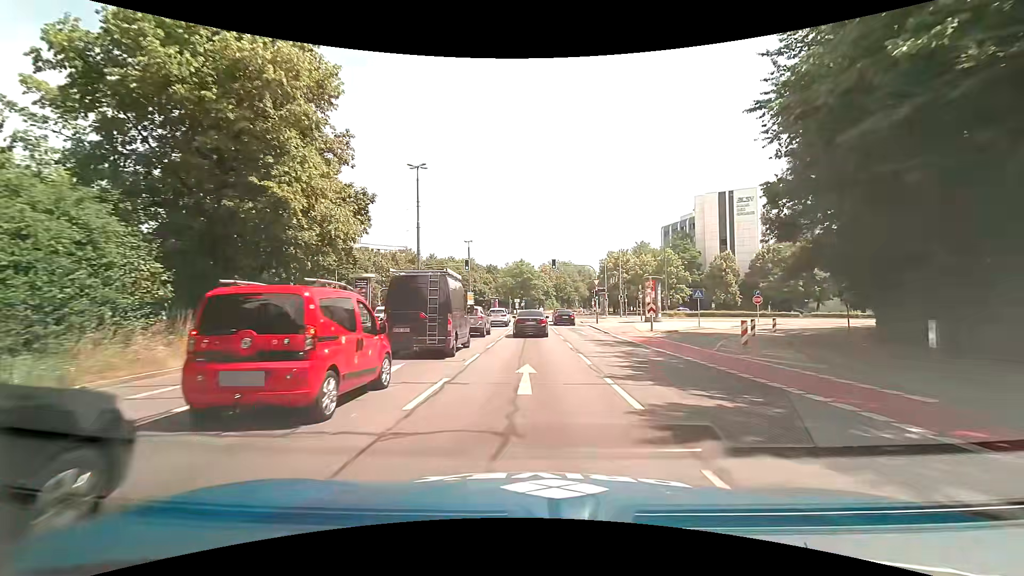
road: primary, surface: asphalt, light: Day
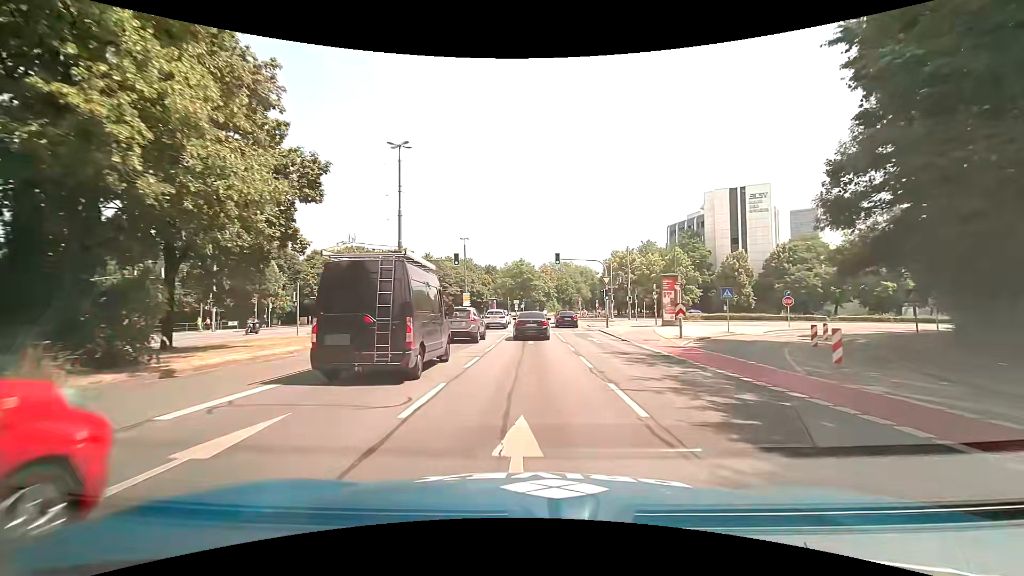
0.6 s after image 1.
(+0.1, +6.3) m; +1°
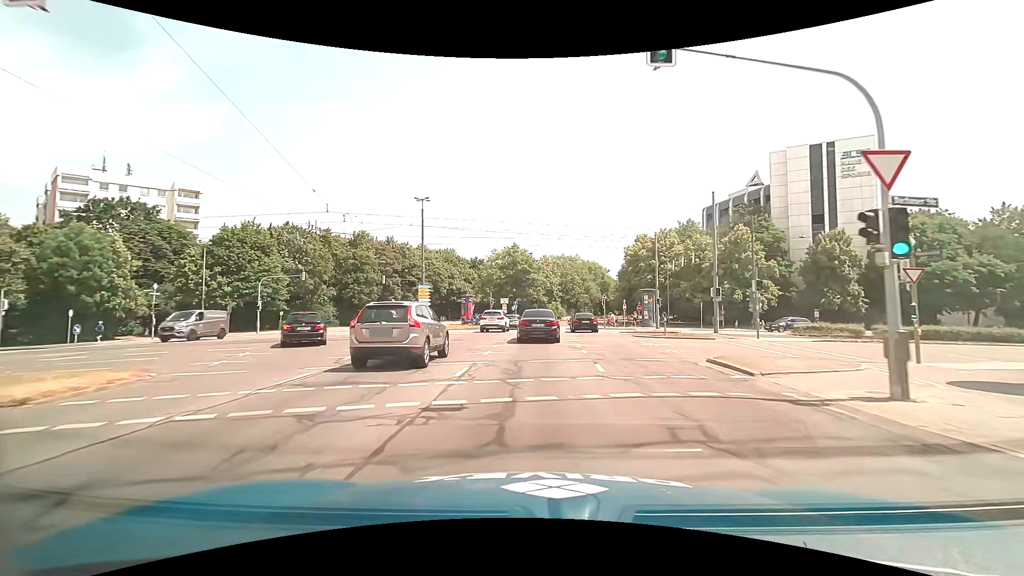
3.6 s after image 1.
(+0.1, +32.9) m; 0°
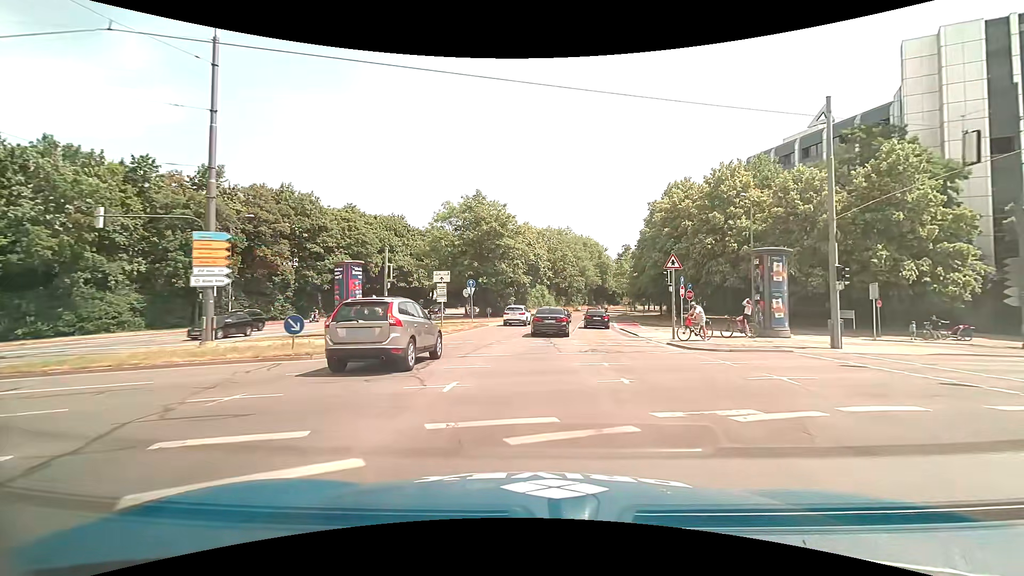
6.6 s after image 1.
(+0.8, +34.0) m; +3°
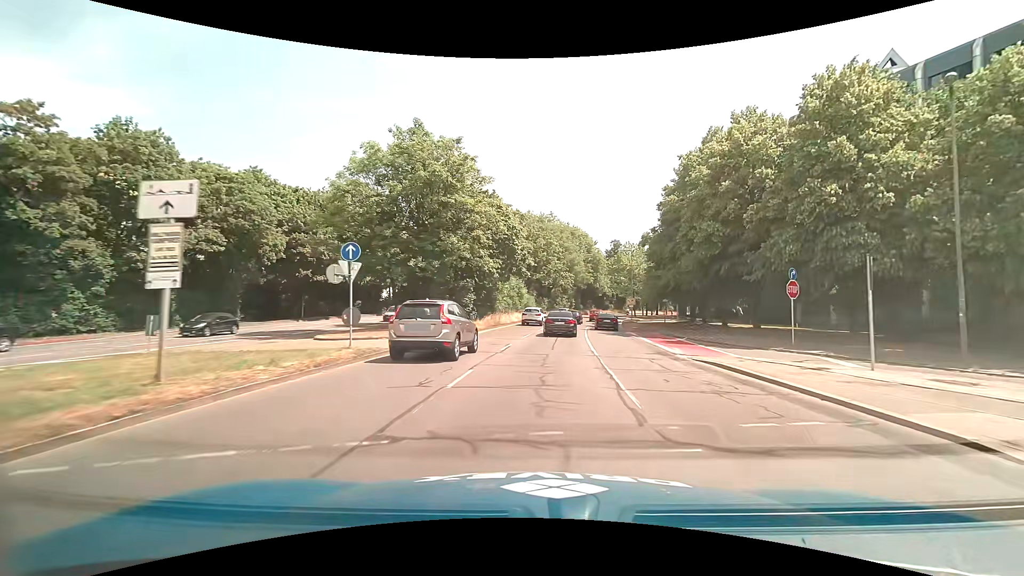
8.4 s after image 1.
(+0.2, +21.8) m; +2°
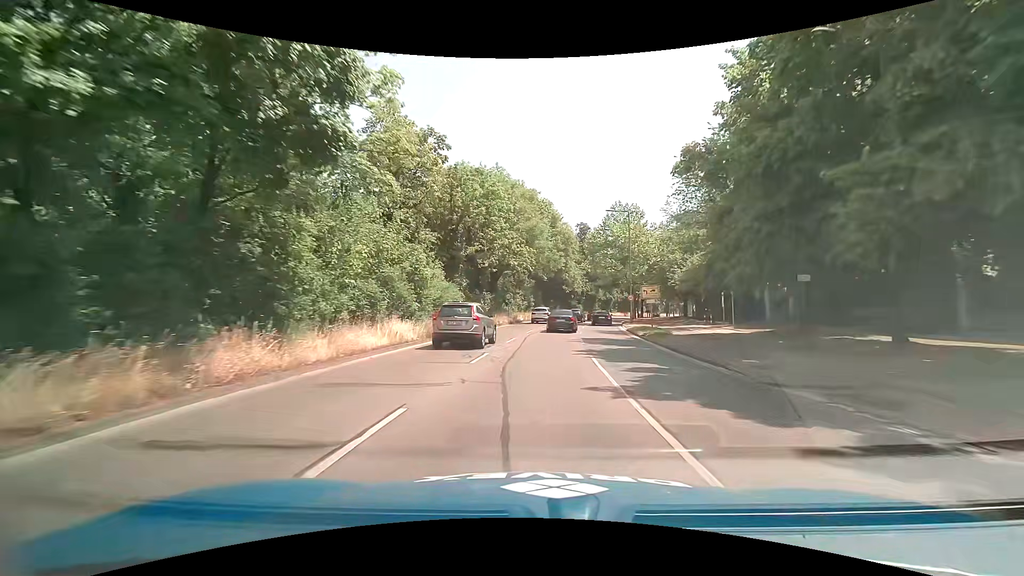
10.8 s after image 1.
(+1.8, +31.6) m; +5°
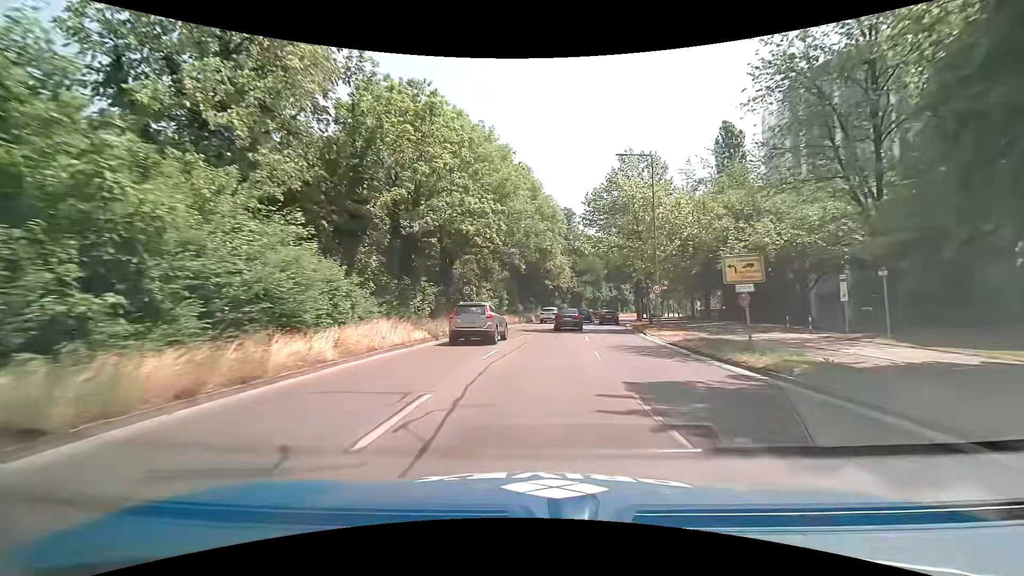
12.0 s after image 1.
(+0.4, +16.8) m; +3°
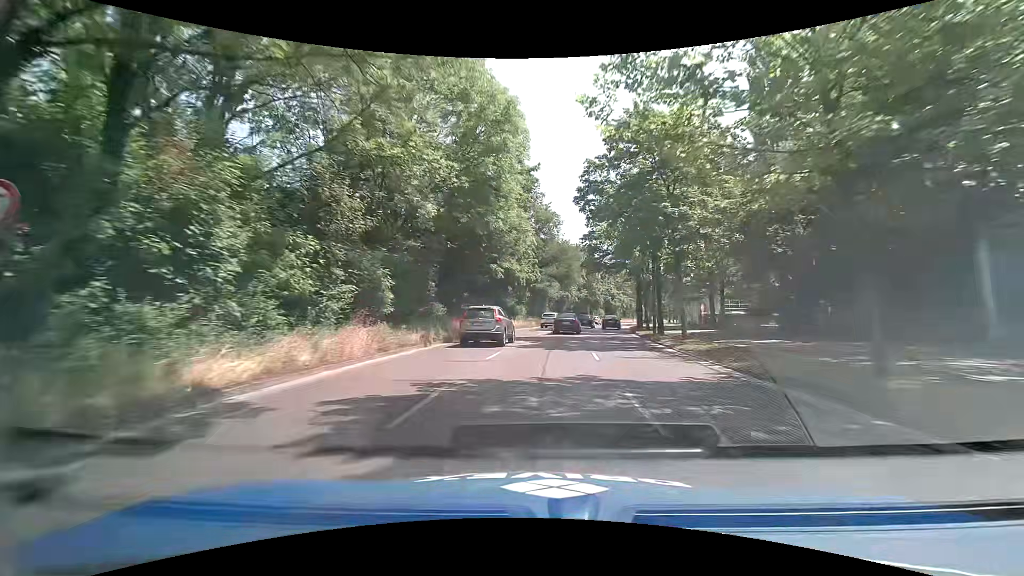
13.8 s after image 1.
(+1.2, +25.8) m; +5°
